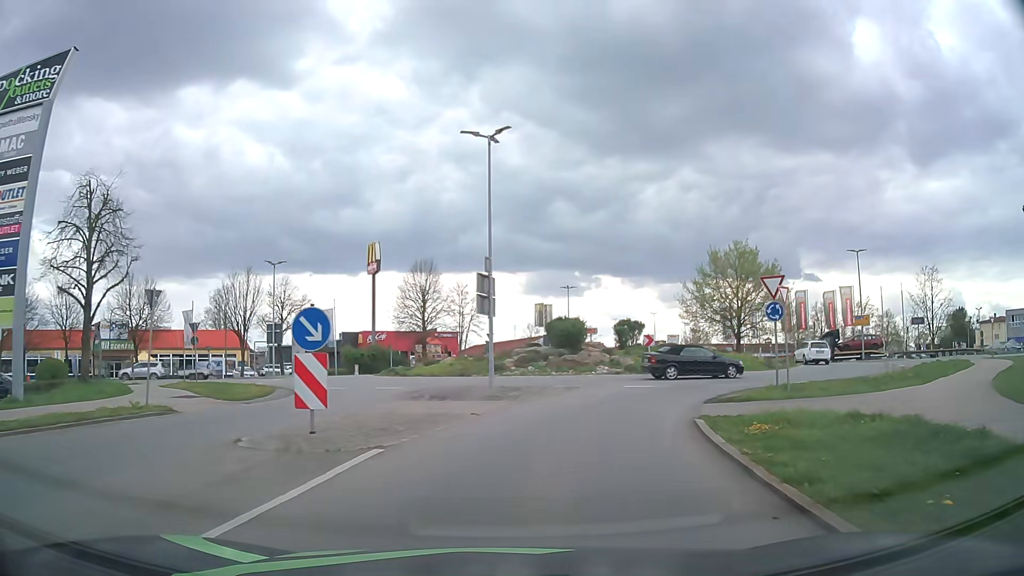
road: secondary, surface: asphalt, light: Day
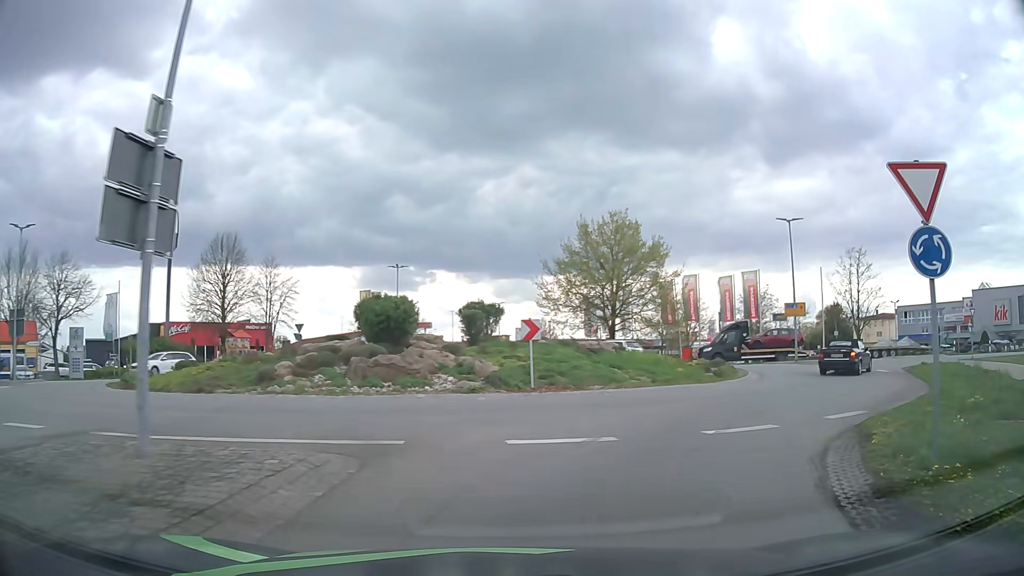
(+1.2, +13.6) m; +12°
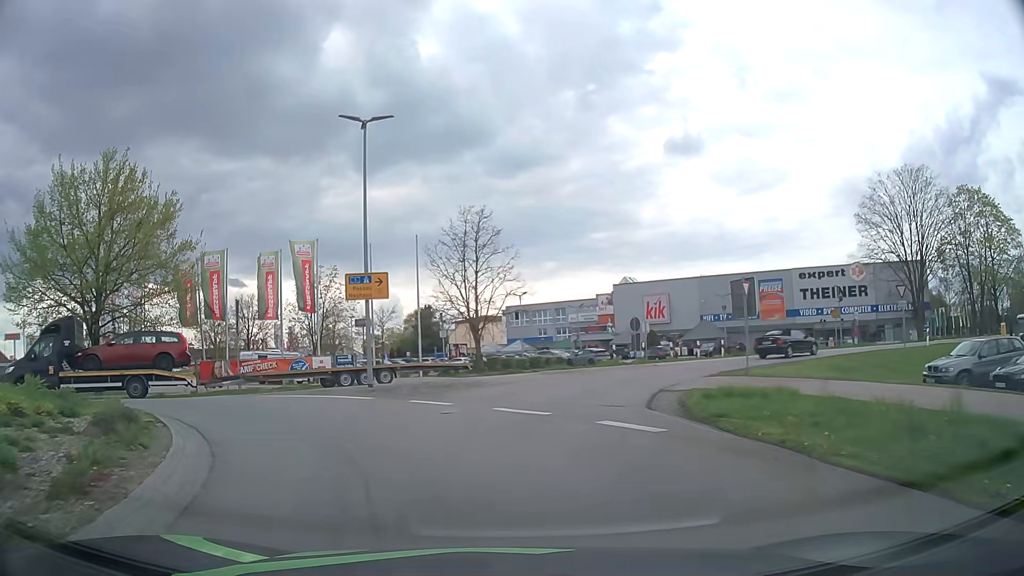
(+7.9, +18.0) m; +38°
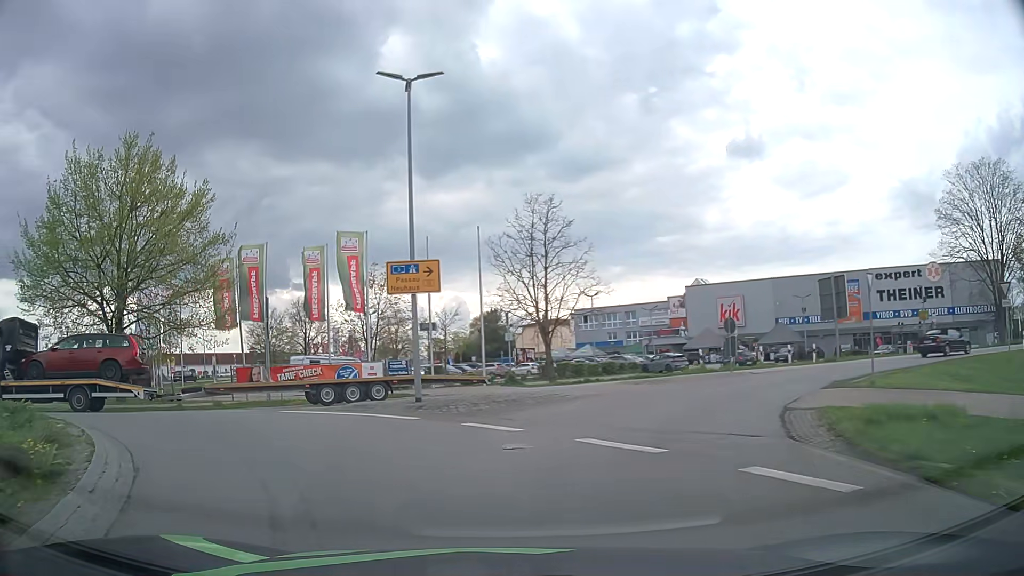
(-0.2, +3.9) m; -6°
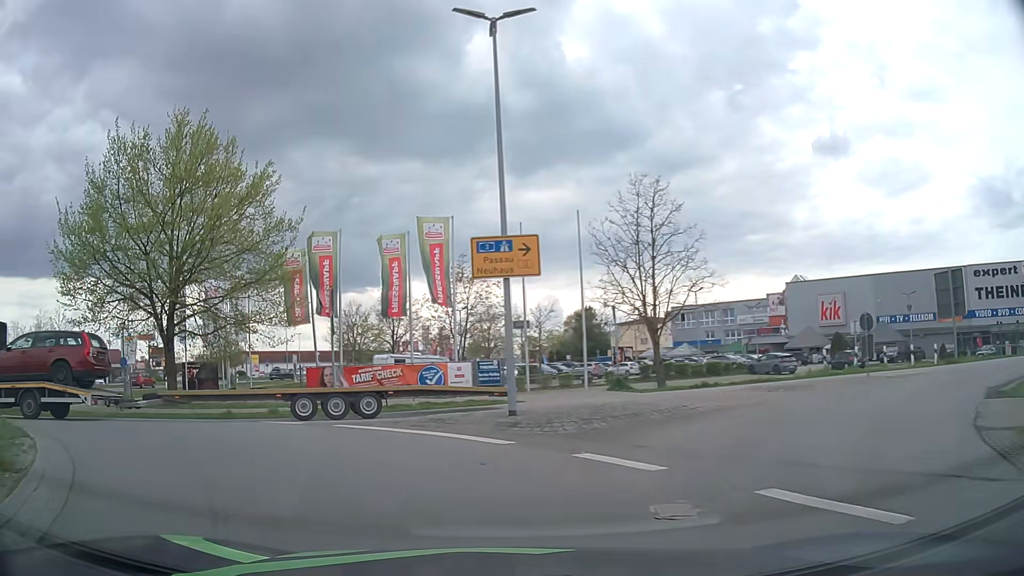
(-0.2, +3.4) m; -8°
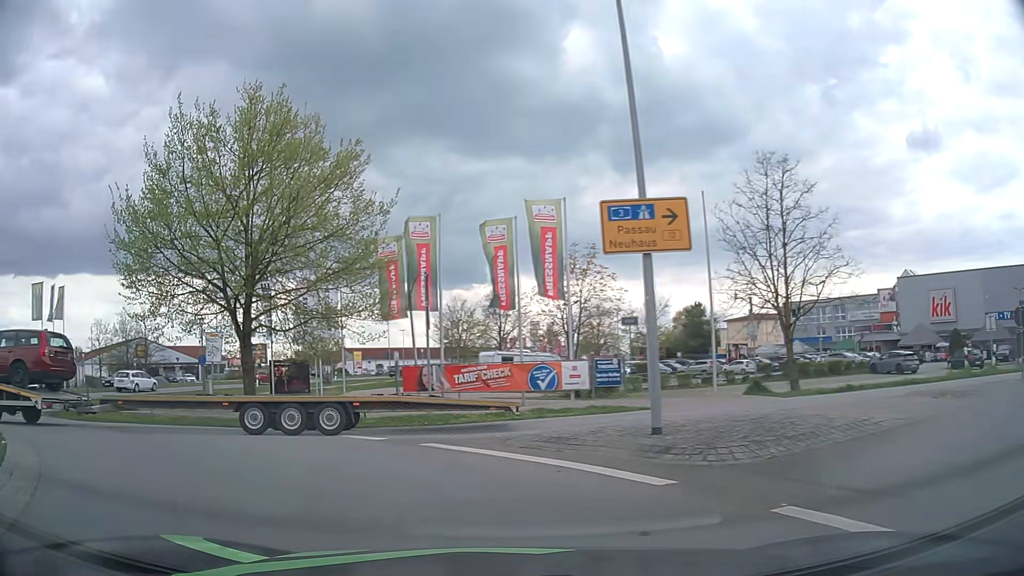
(-0.2, +3.0) m; -9°
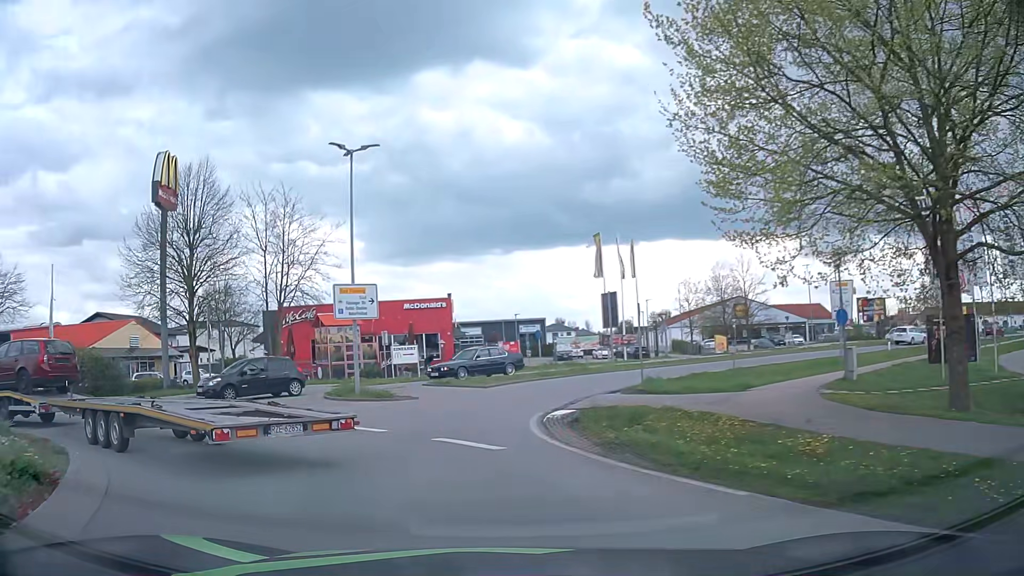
(-5.5, +11.3) m; -51°
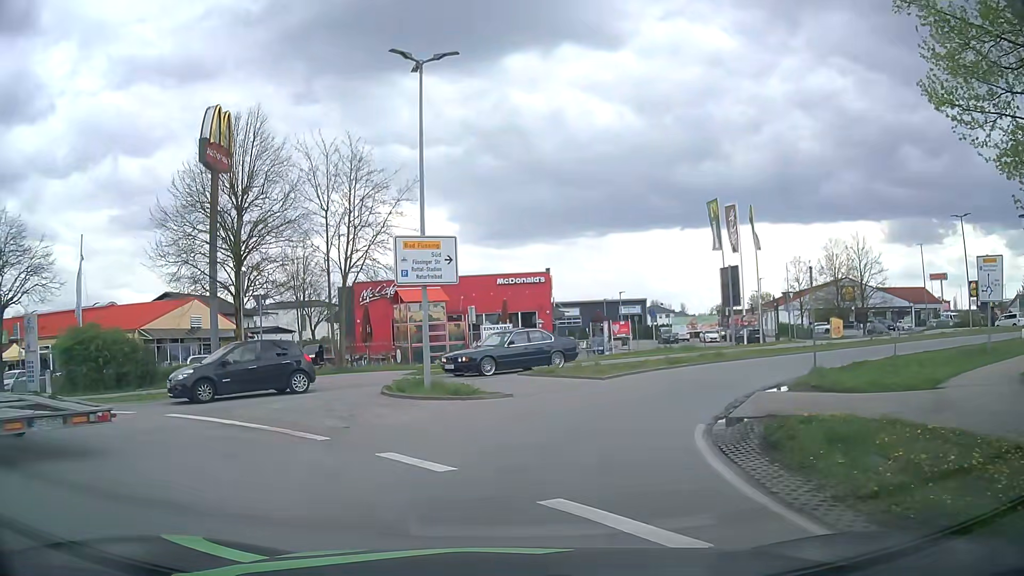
(-0.6, +6.1) m; -9°
(+1, +10) (+5, +19) (+13, +25) (+21, +30) (+30, +35) (+39, +39) (+49, +42) (+59, +44) (+69, +45) (+78, +41) m
